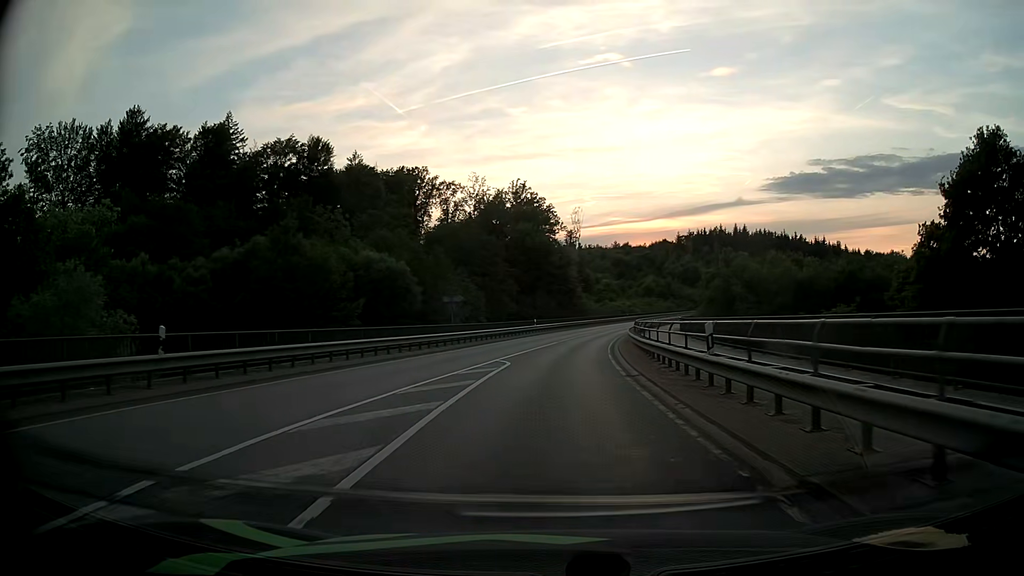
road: secondary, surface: asphalt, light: Day
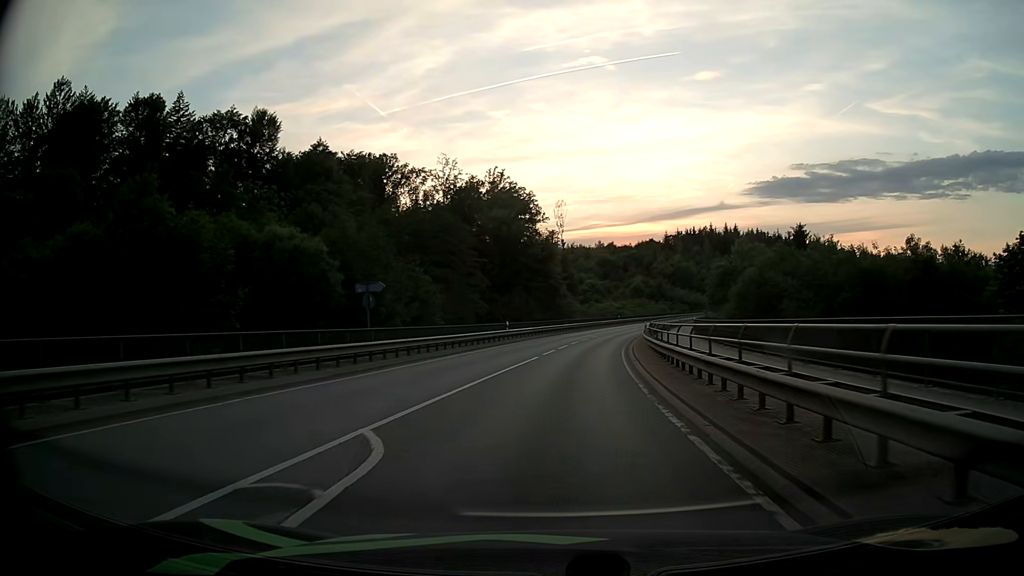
(+0.3, +15.1) m; +2°
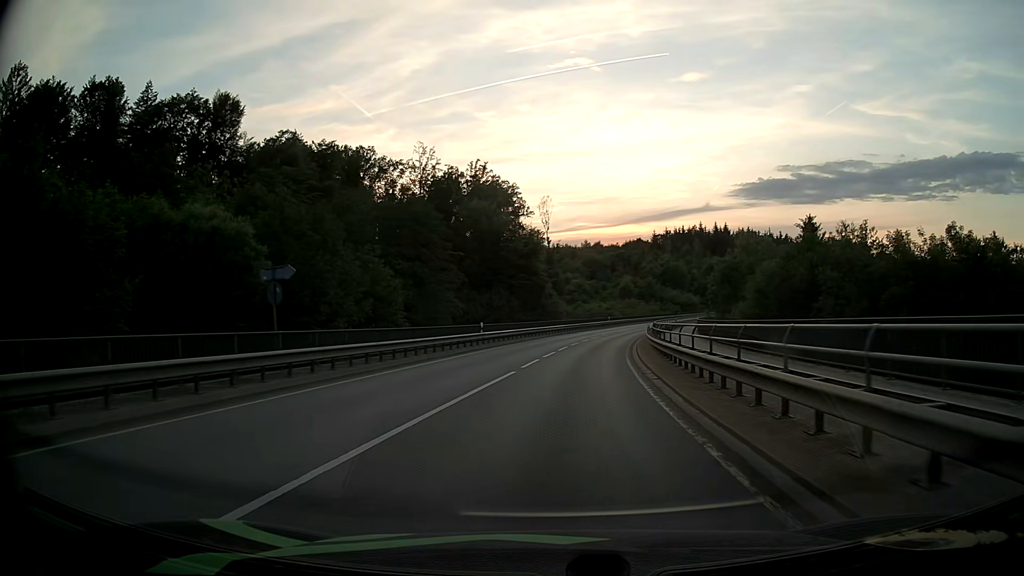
(+0.1, +7.6) m; +1°
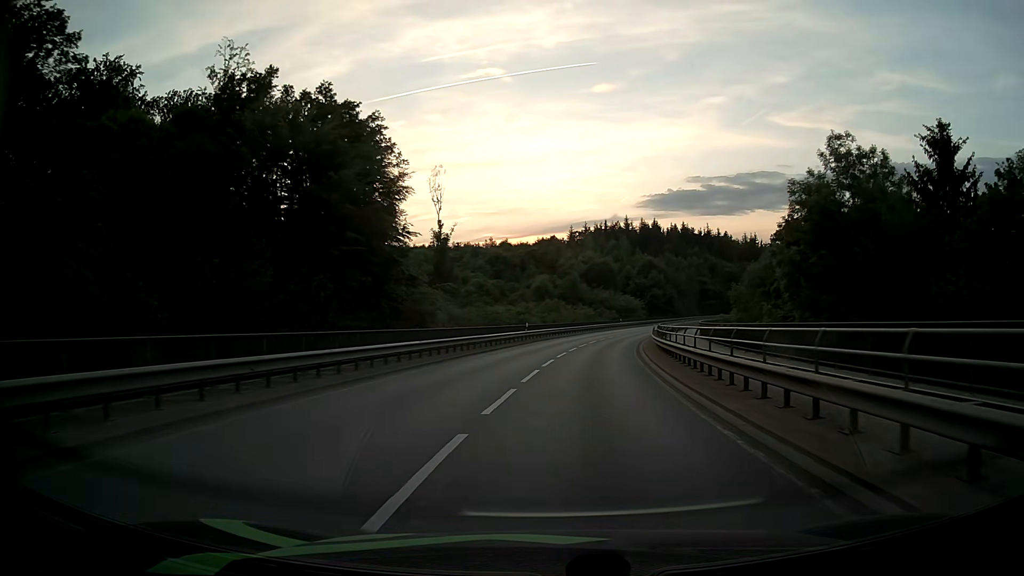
(+2.5, +40.6) m; +8°
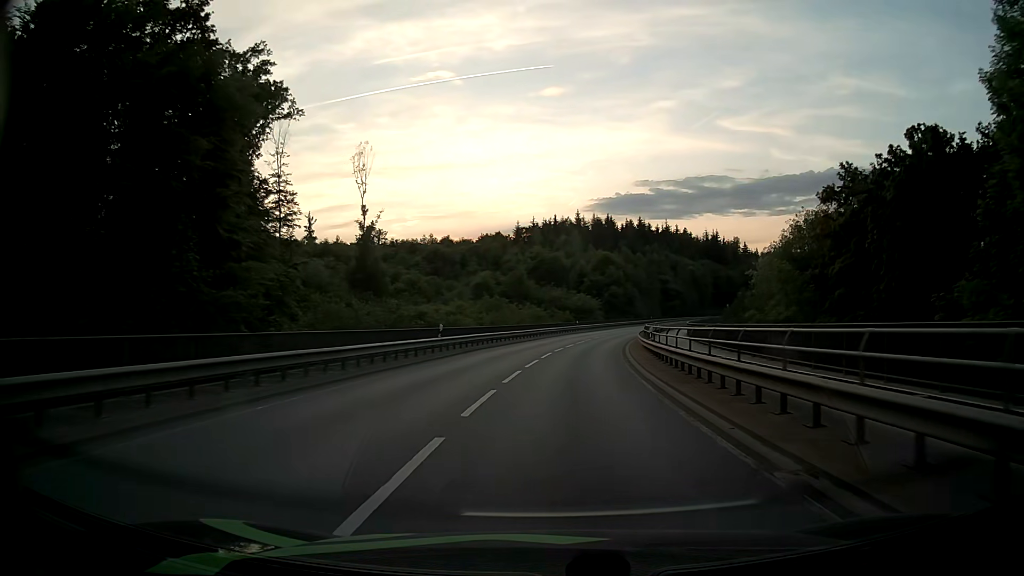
(+0.7, +18.5) m; +4°
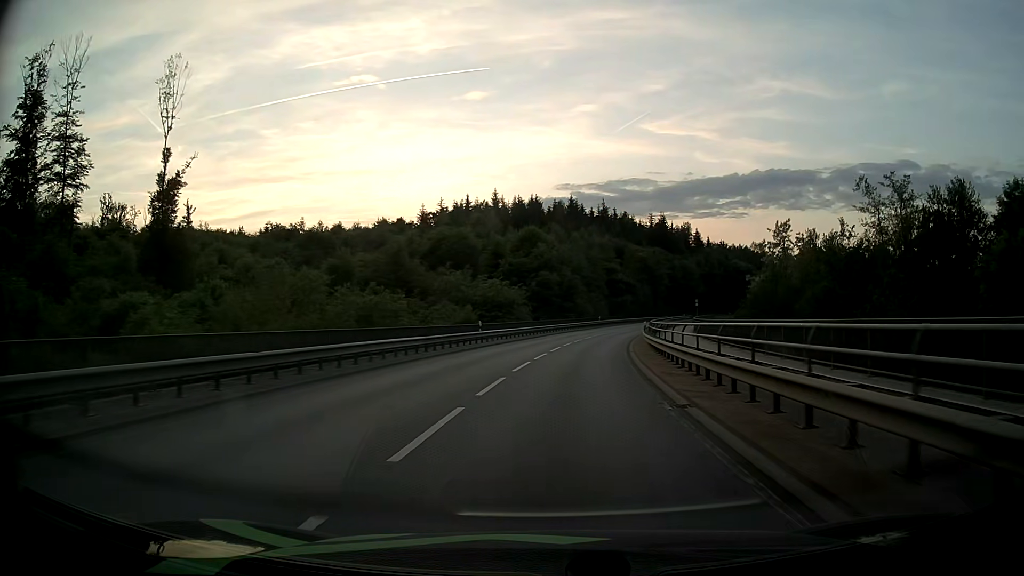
(+2.5, +39.6) m; +6°
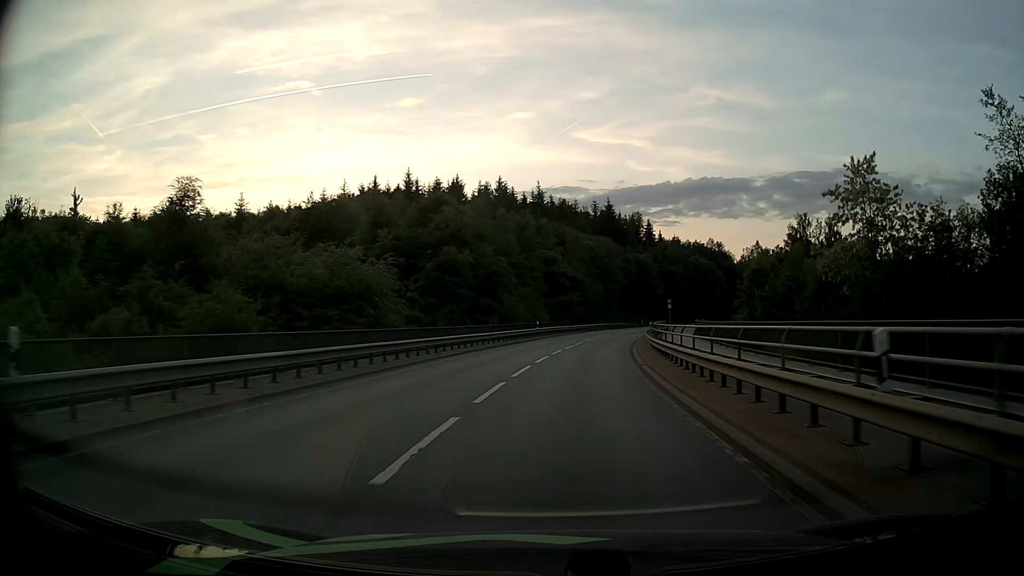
(+1.6, +30.8) m; +6°
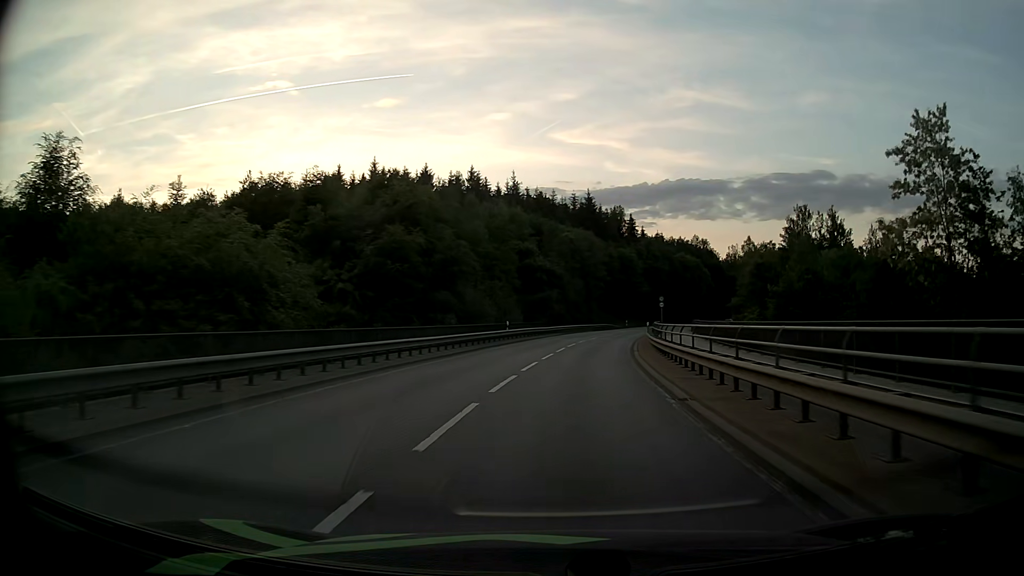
(+0.2, +10.4) m; +2°
(0, +10) (+1, +20) (+1, +30) (+3, +40) (+4, +50) (+6, +60) (+8, +69) (+11, +79) (+14, +89) (+17, +98) m
